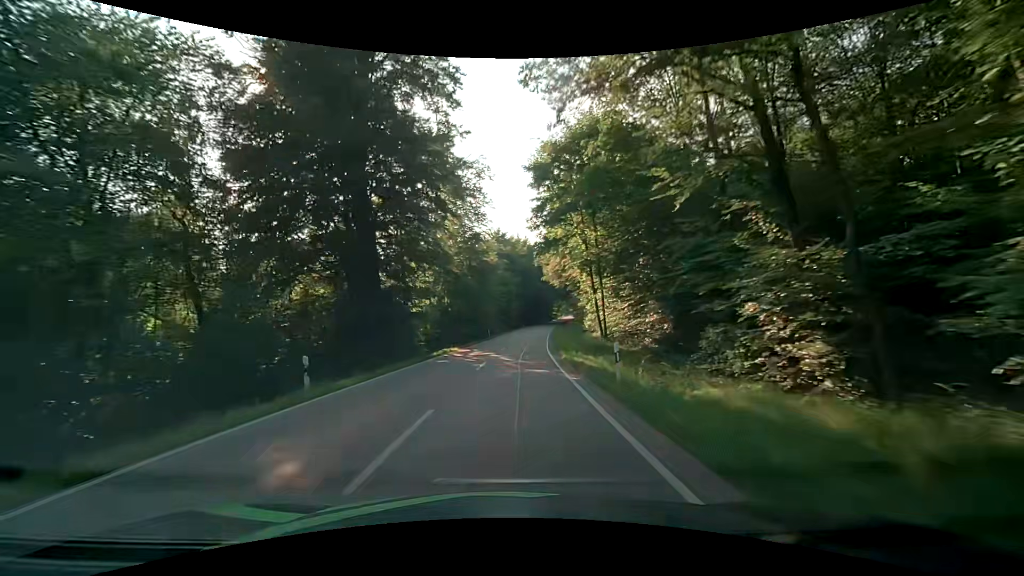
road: secondary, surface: asphalt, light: Day
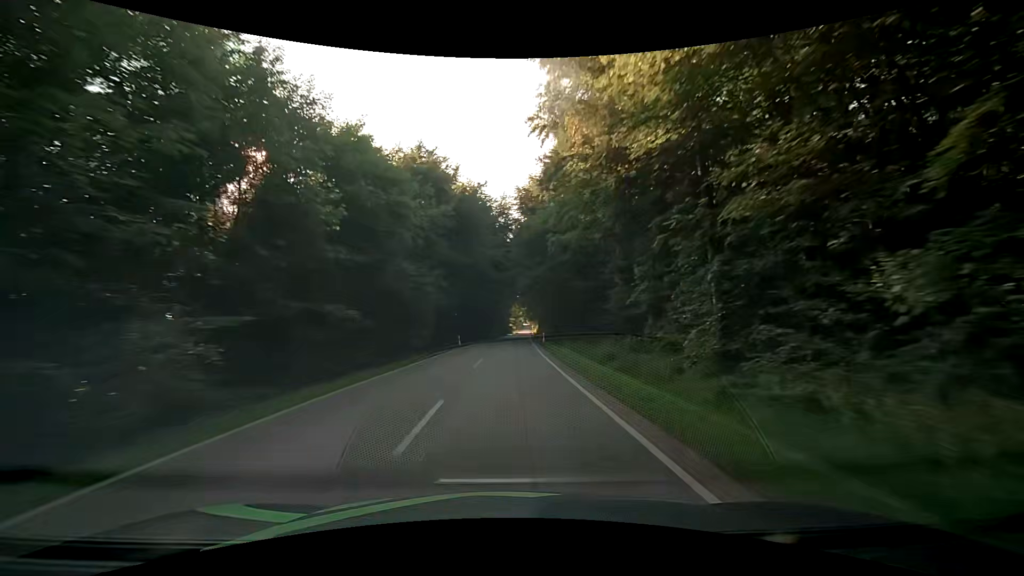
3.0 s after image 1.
(+2.2, +58.6) m; +4°
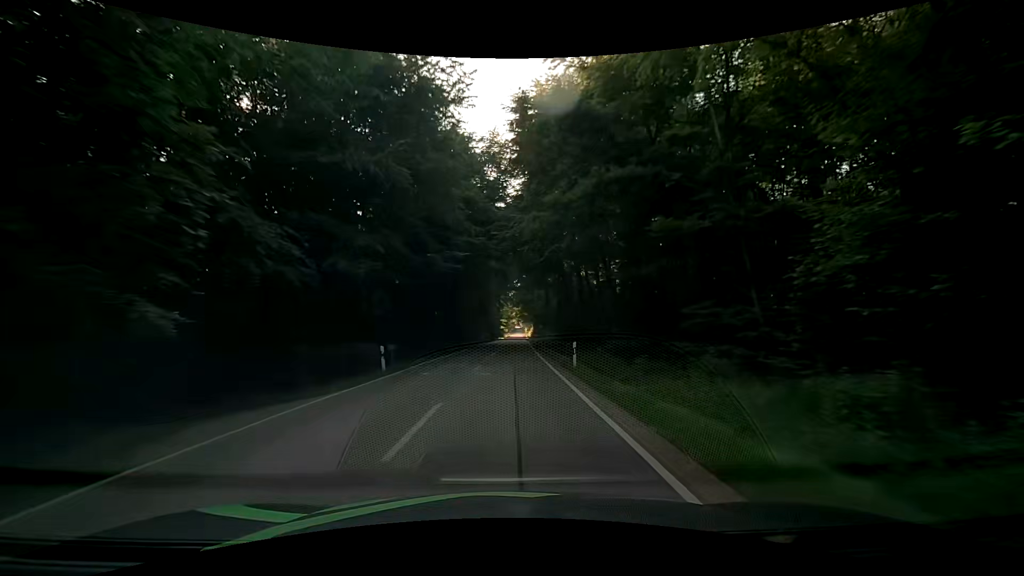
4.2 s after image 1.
(+0.4, +23.9) m; +2°
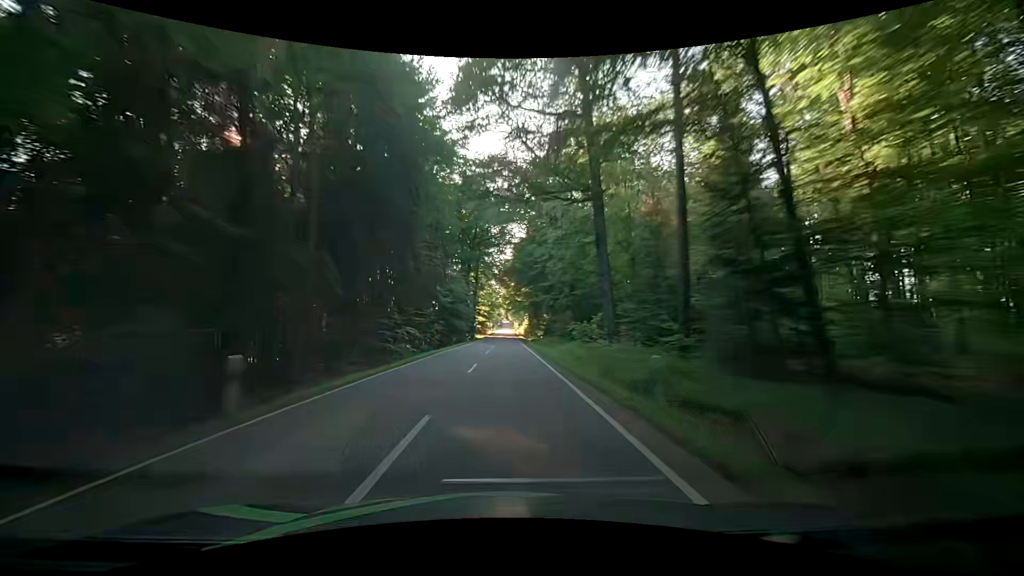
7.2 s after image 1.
(+0.5, +60.9) m; +2°
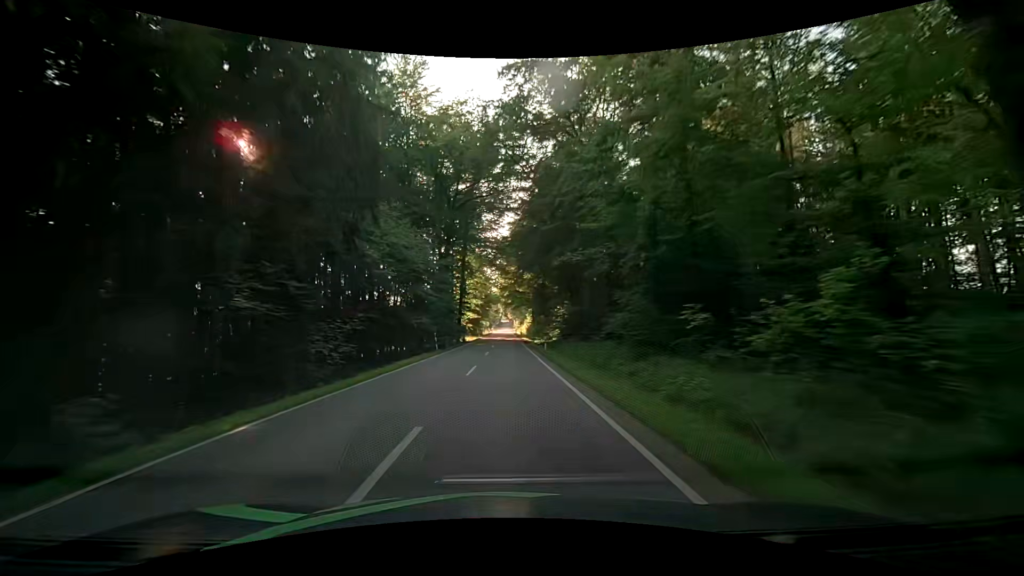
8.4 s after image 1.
(-0.2, +24.7) m; -1°
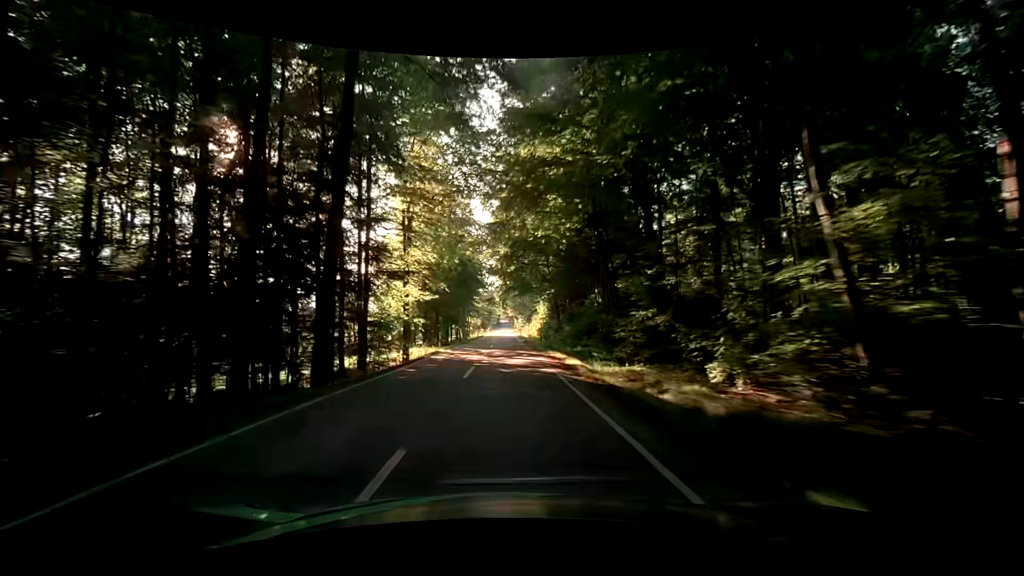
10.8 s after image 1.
(-0.1, +49.7) m; 0°
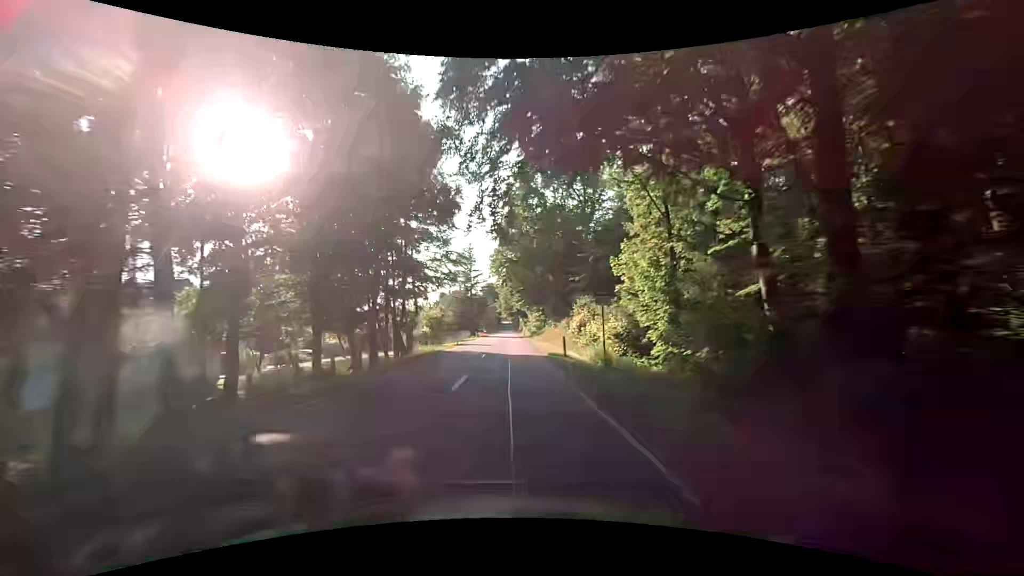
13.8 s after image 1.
(-0.1, +62.4) m; 0°
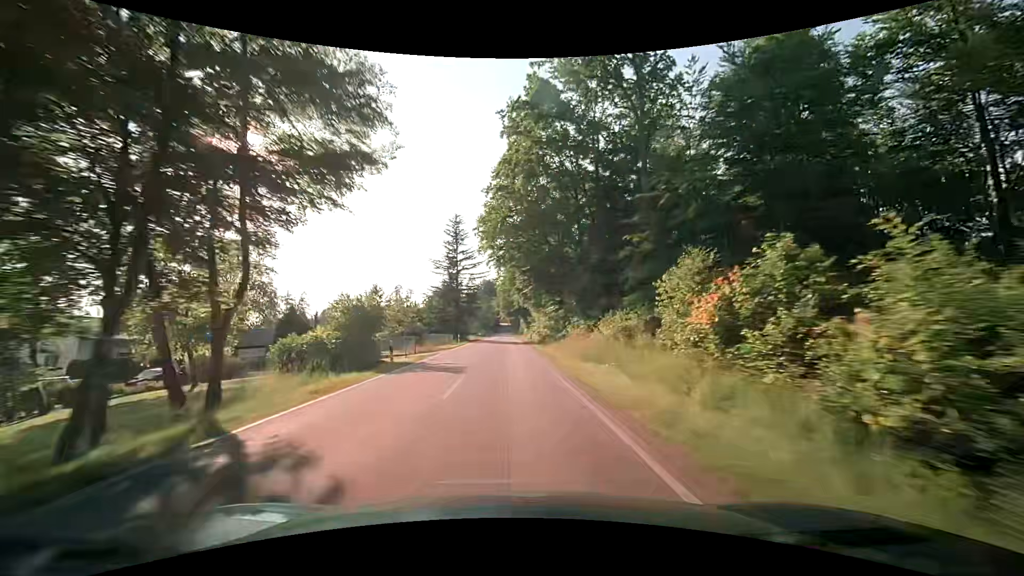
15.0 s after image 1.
(+0.1, +24.9) m; 0°
(0, +10) (0, +20) (0, +30) (0, +40) (0, +50) (-1, +60) (-1, +70) (-1, +80) (-1, +90) (-1, +100) m
